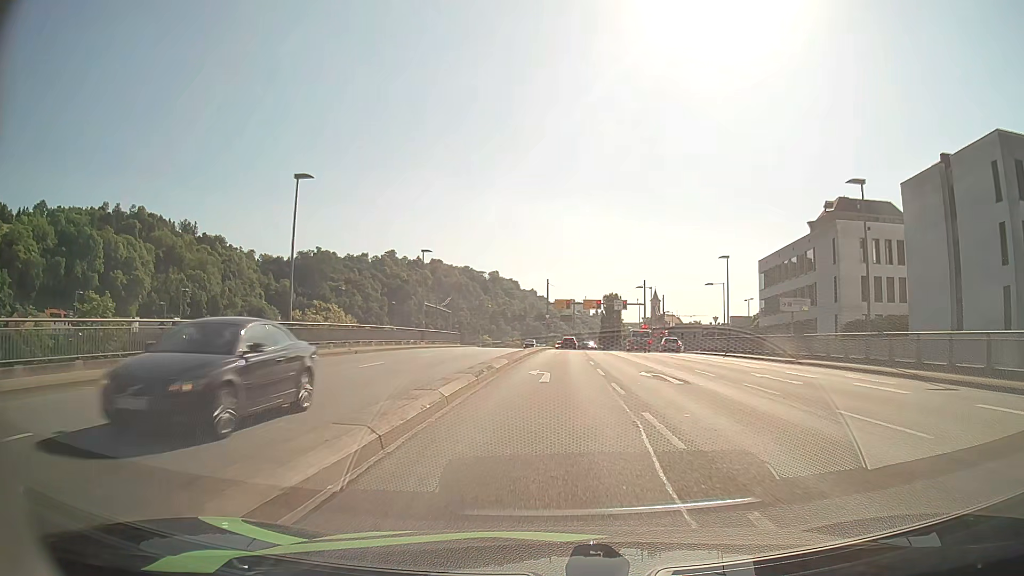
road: primary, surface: asphalt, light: Day
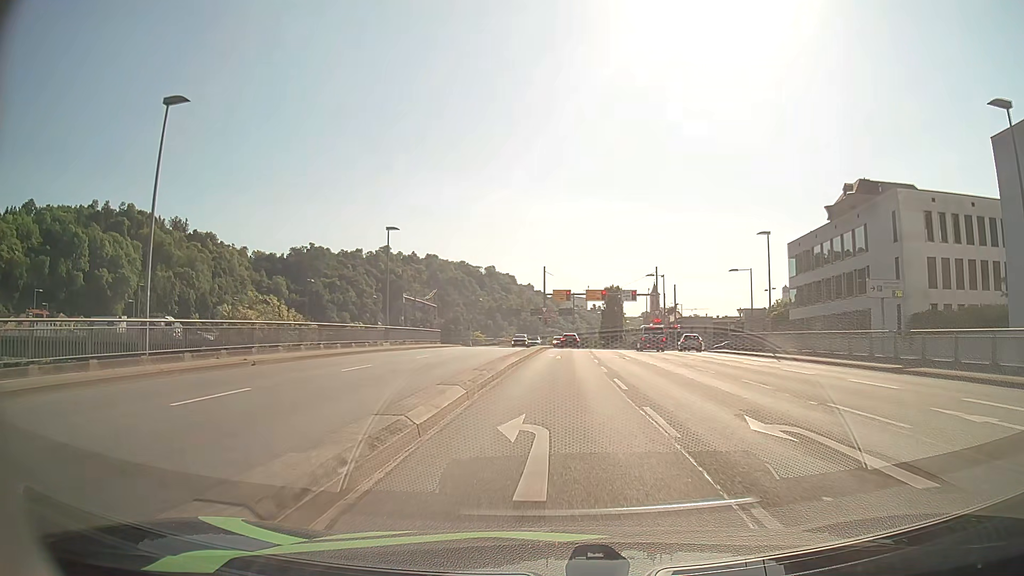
(0.0, +11.3) m; 0°
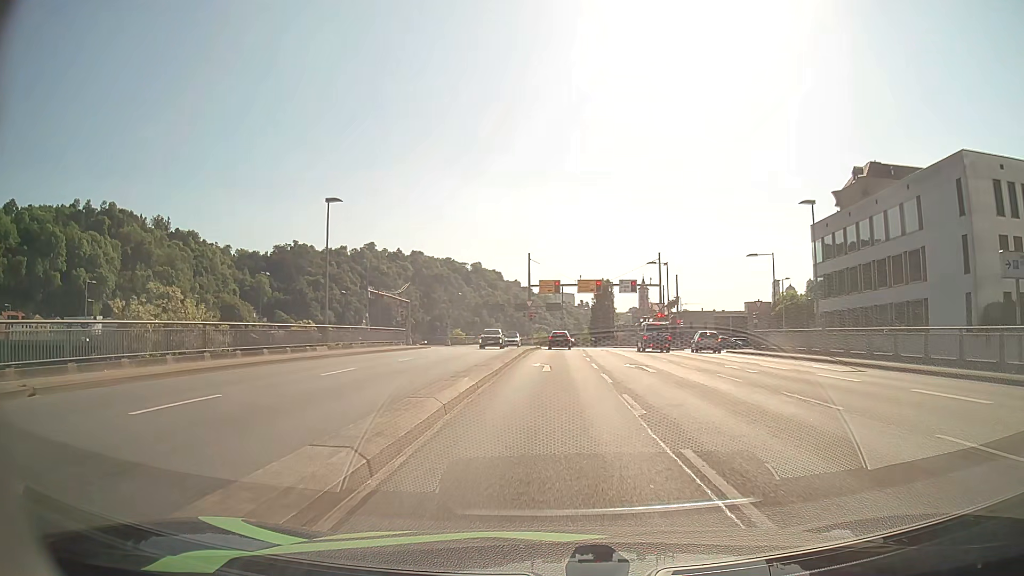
(+0.1, +10.0) m; +1°
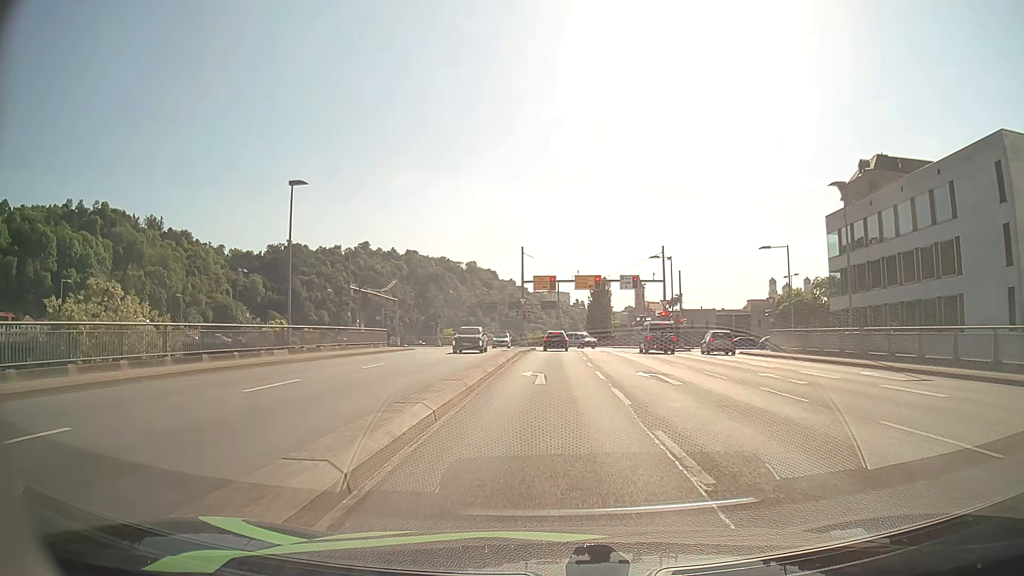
(0.0, +4.6) m; 0°
(0, +10) (0, +20) (0, +30) (0, +40) (0, +50) (0, +60) (-1, +70) (-7, +78) (-15, +83) (-25, +84) m
